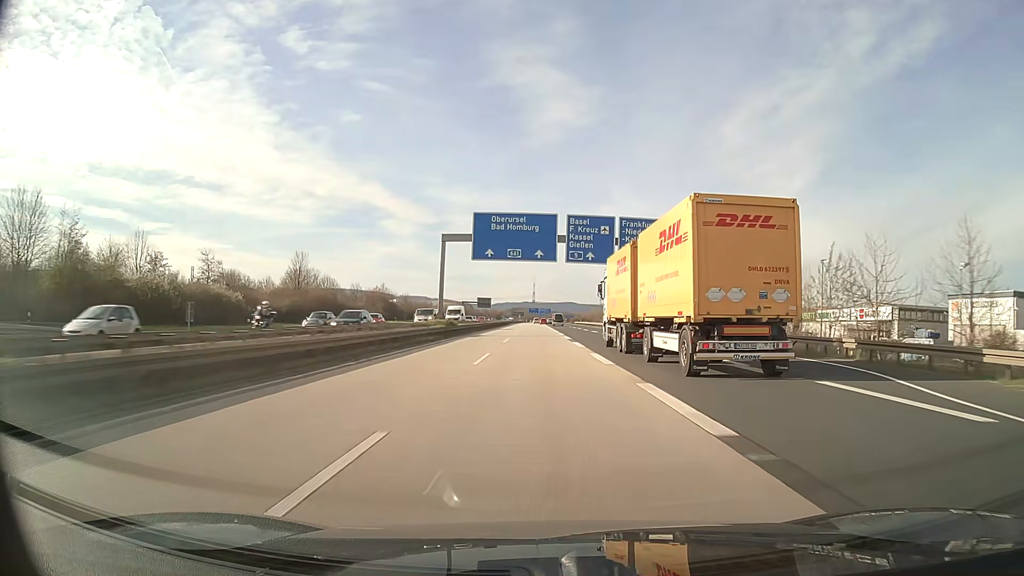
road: motorway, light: Day
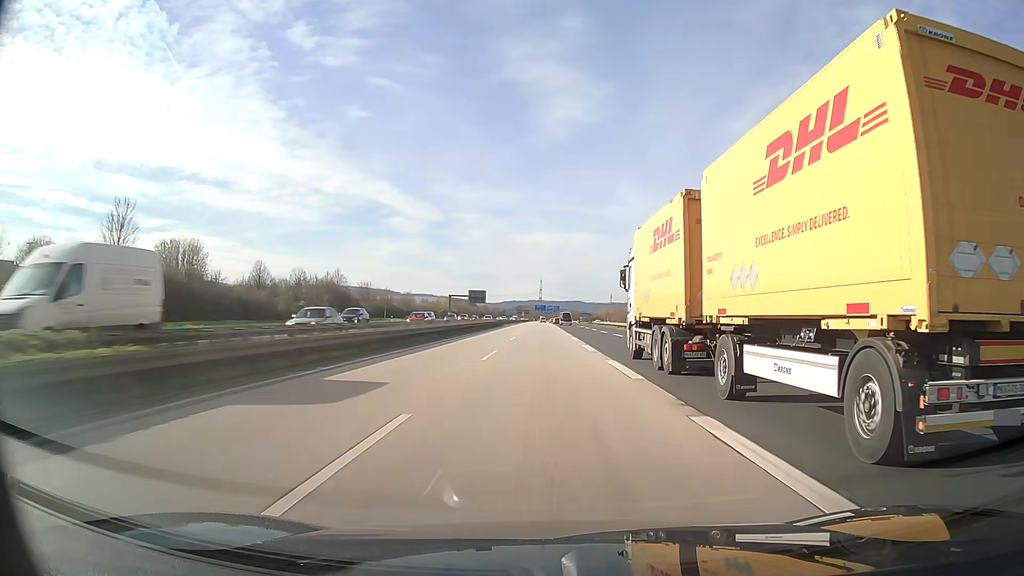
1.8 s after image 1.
(-0.3, +52.4) m; -1°
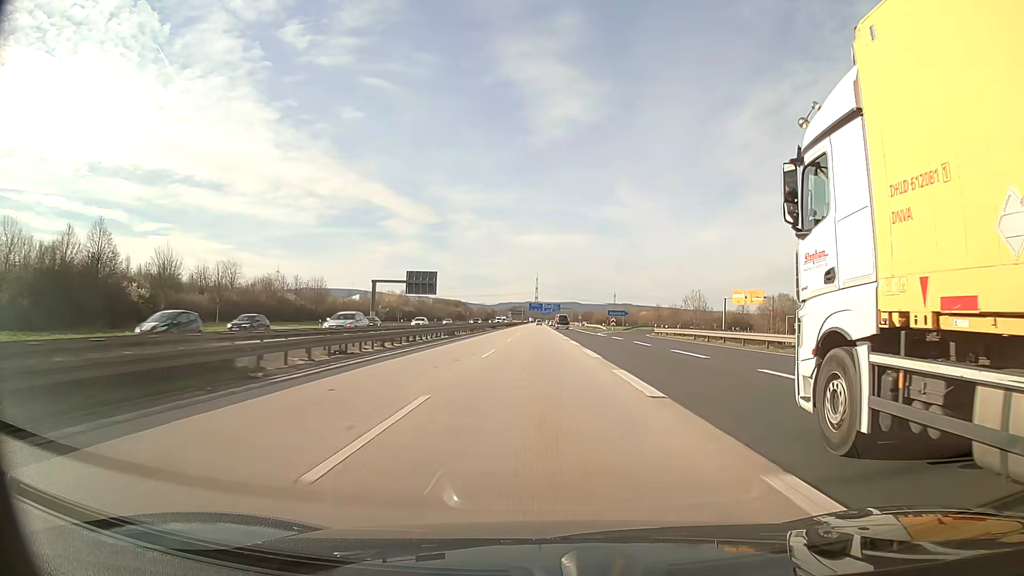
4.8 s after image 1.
(+0.1, +87.3) m; 0°
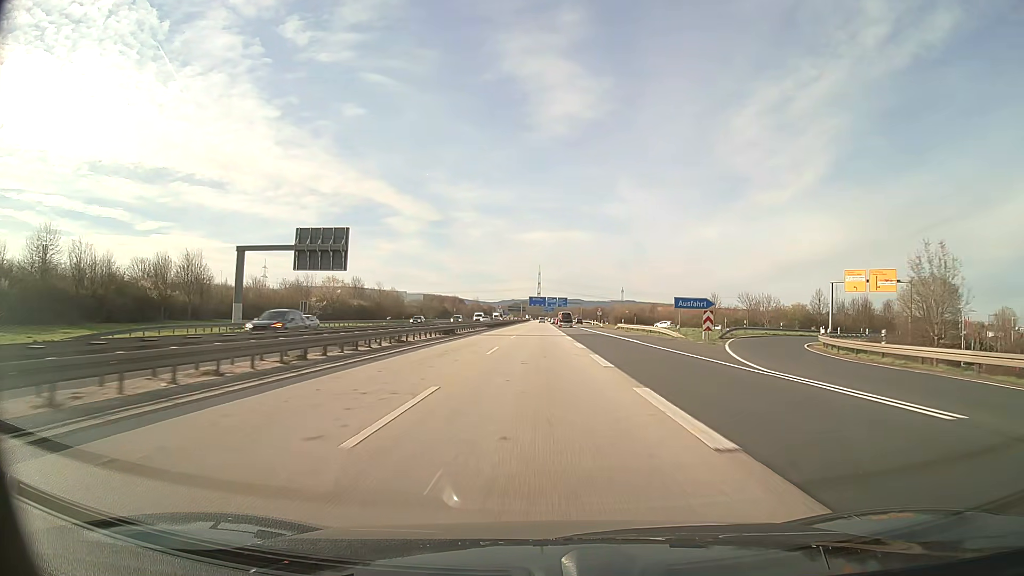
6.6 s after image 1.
(0.0, +52.3) m; 0°
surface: asphalt
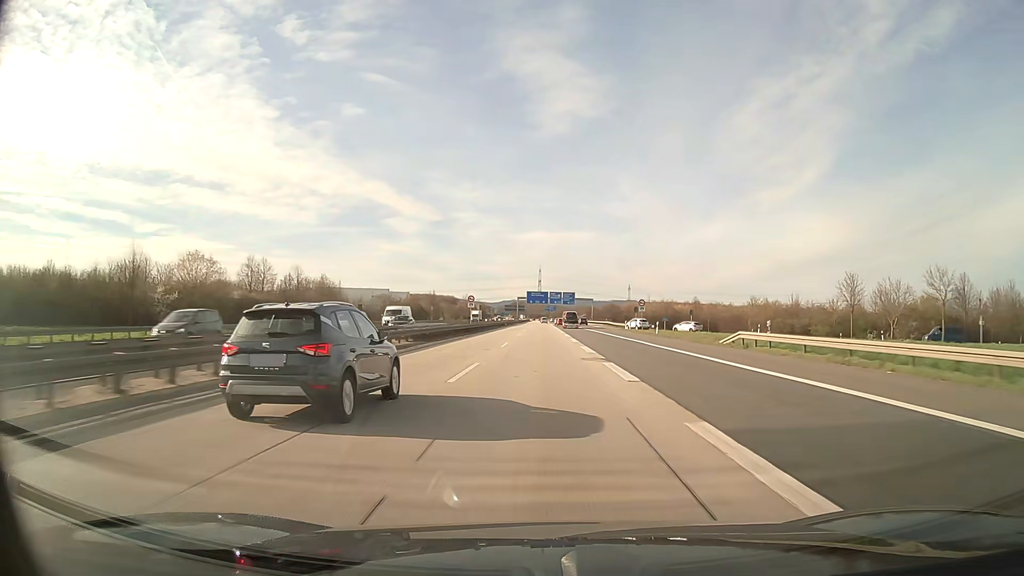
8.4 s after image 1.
(-0.2, +52.3) m; 0°
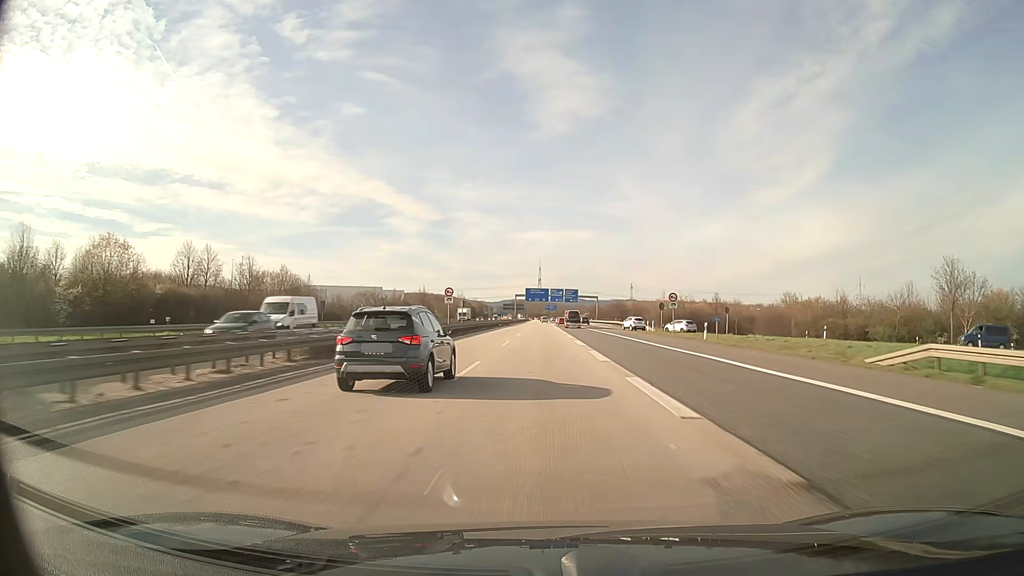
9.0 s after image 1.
(0.0, +17.5) m; 0°
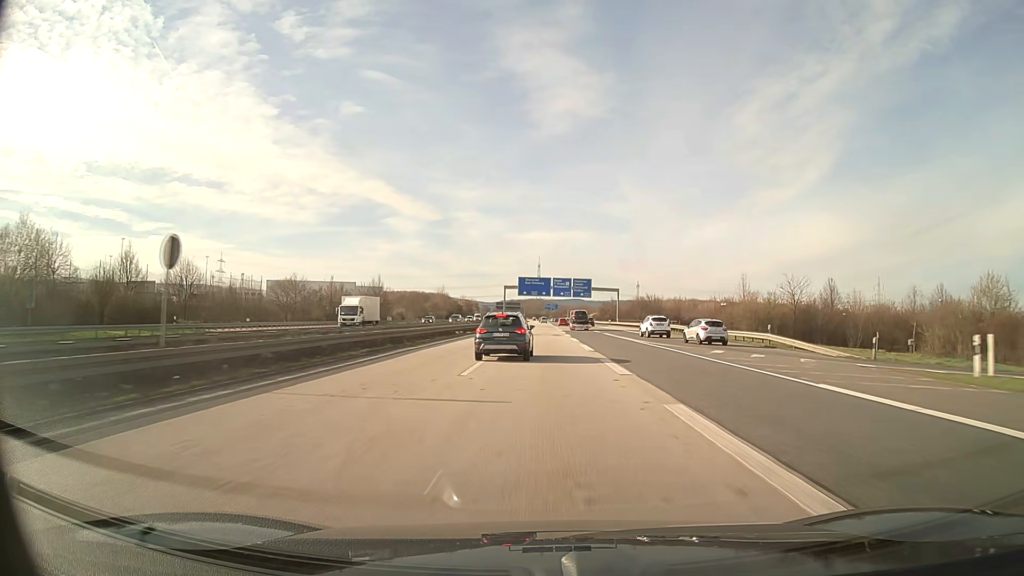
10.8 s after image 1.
(0.0, +52.4) m; 0°
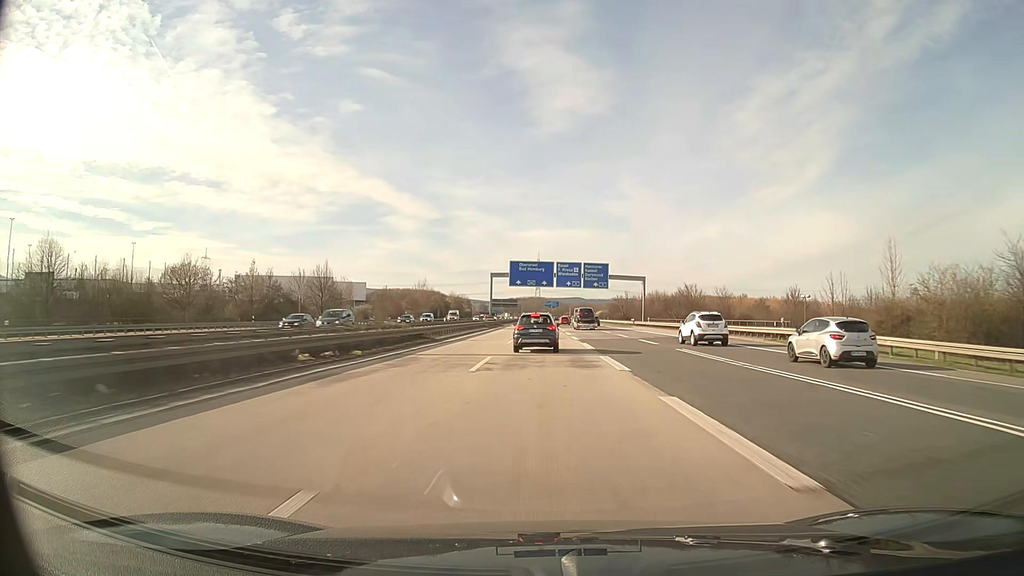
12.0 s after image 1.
(0.0, +34.9) m; 0°
(0, +10) (0, +20) (0, +30) (0, +40) (0, +50) (0, +60) (0, +70) (0, +80) (0, +90) (0, +100) m
